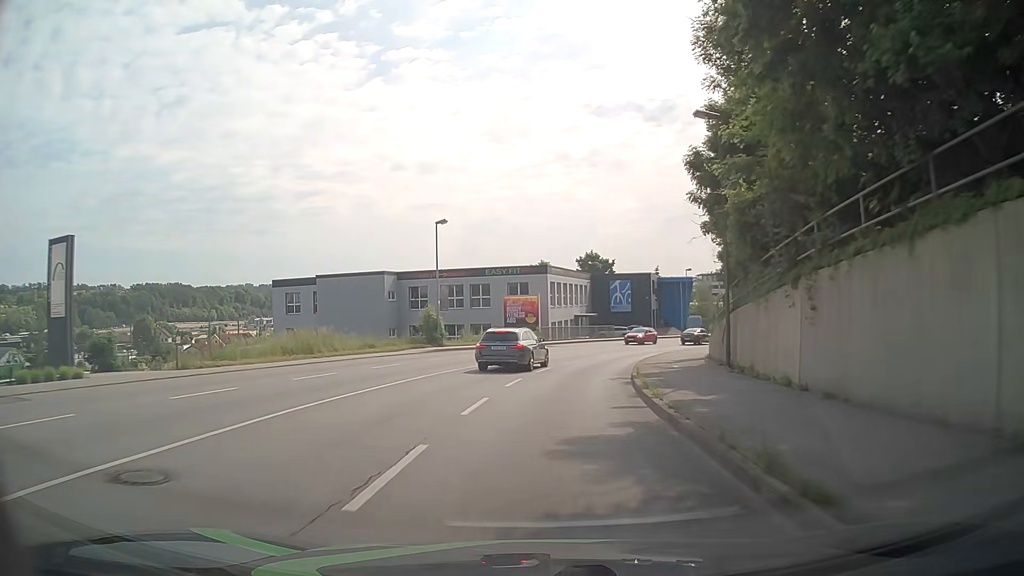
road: tertiary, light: Day
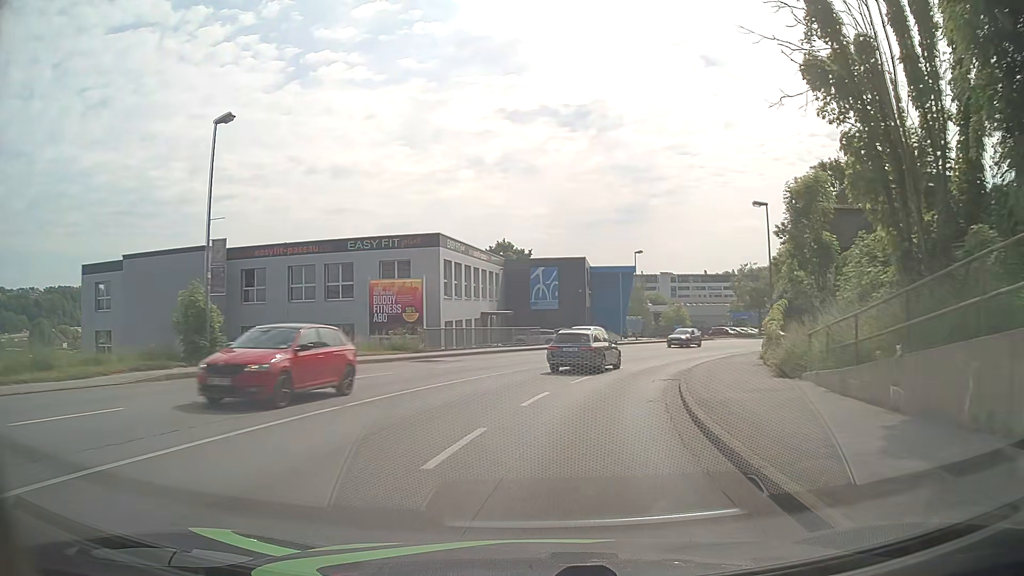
(+1.1, +22.0) m; +7°
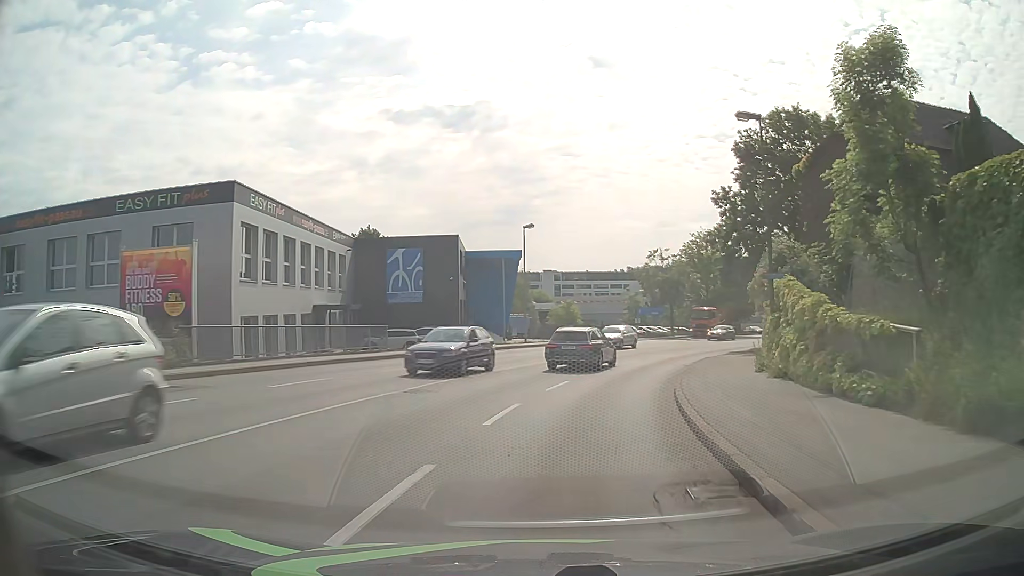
(+1.3, +14.6) m; +11°
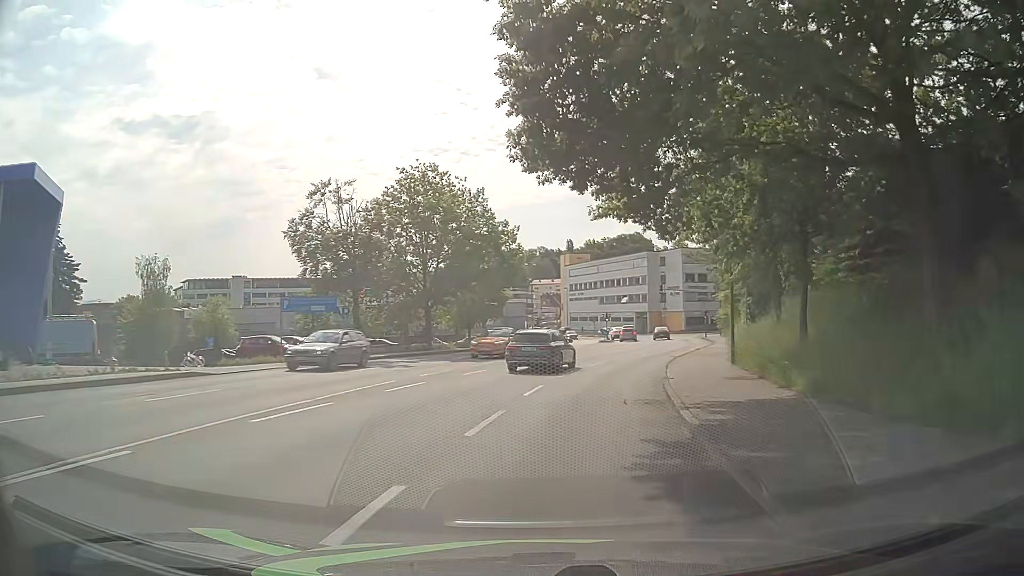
(+7.6, +35.5) m; +24°
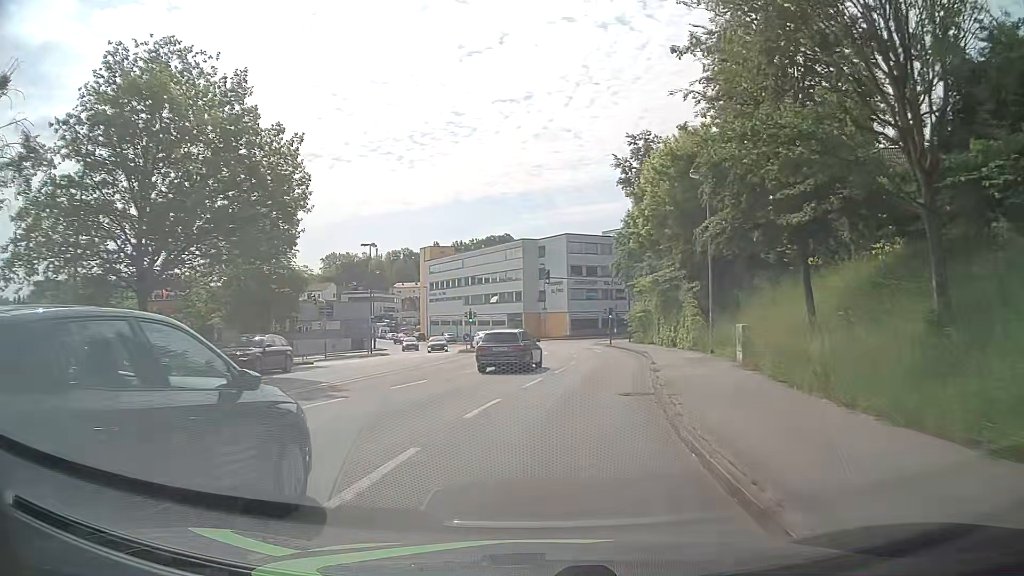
(+2.4, +21.7) m; +11°
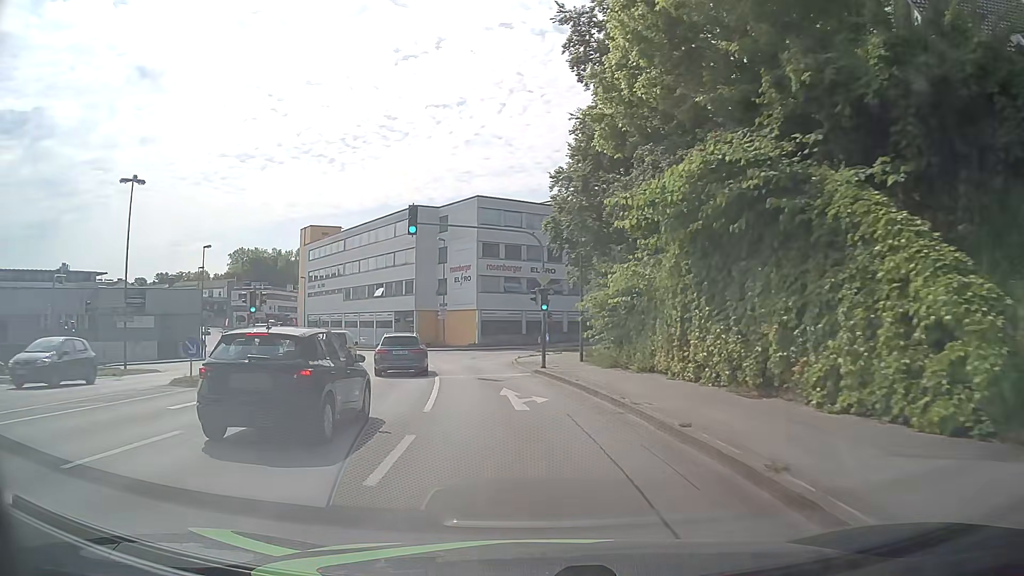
(+2.9, +28.5) m; +7°
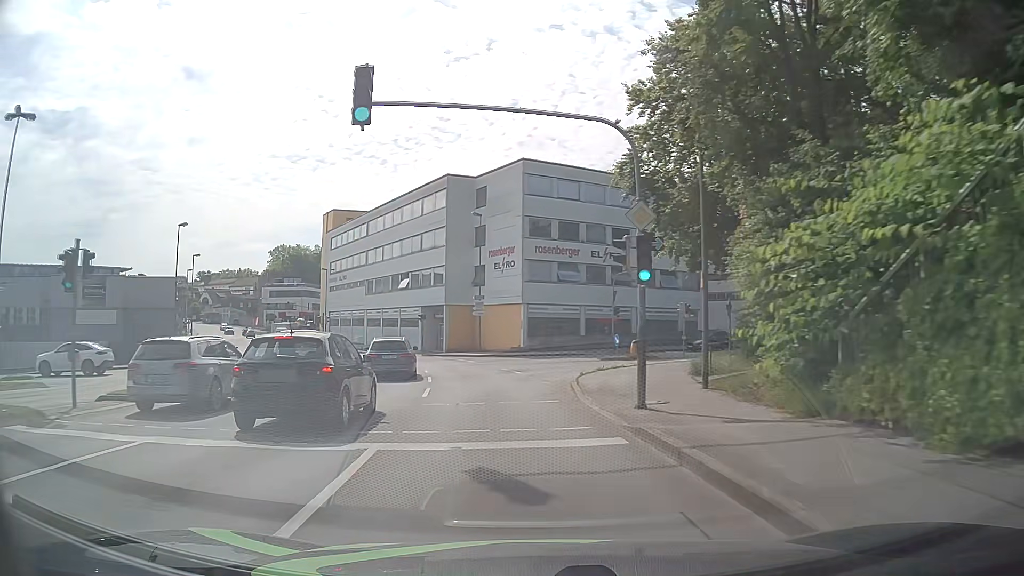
(-0.6, +13.9) m; -6°
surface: asphalt
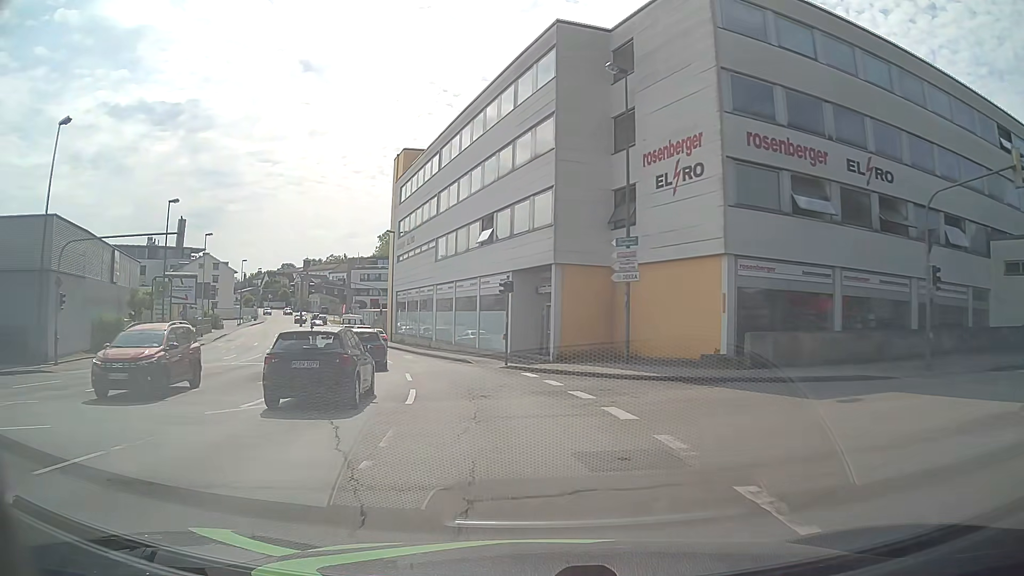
(-2.1, +27.1) m; -10°
(0, +10) (-2, +20) (-4, +30) (-8, +39) (-12, +48) (-15, +58) (-19, +67) (-22, +76) (-23, +86) (-22, +96) m
